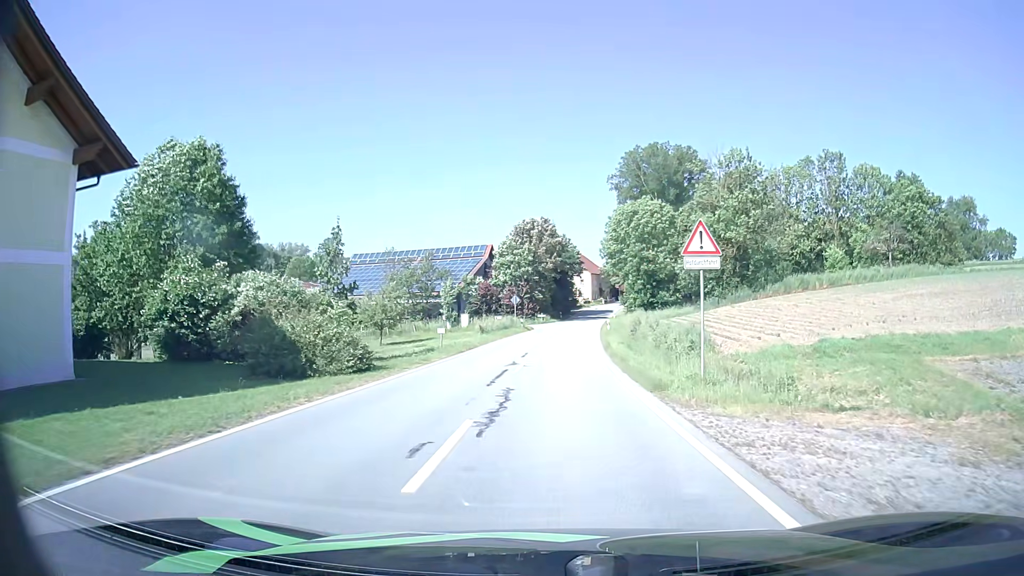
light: Day
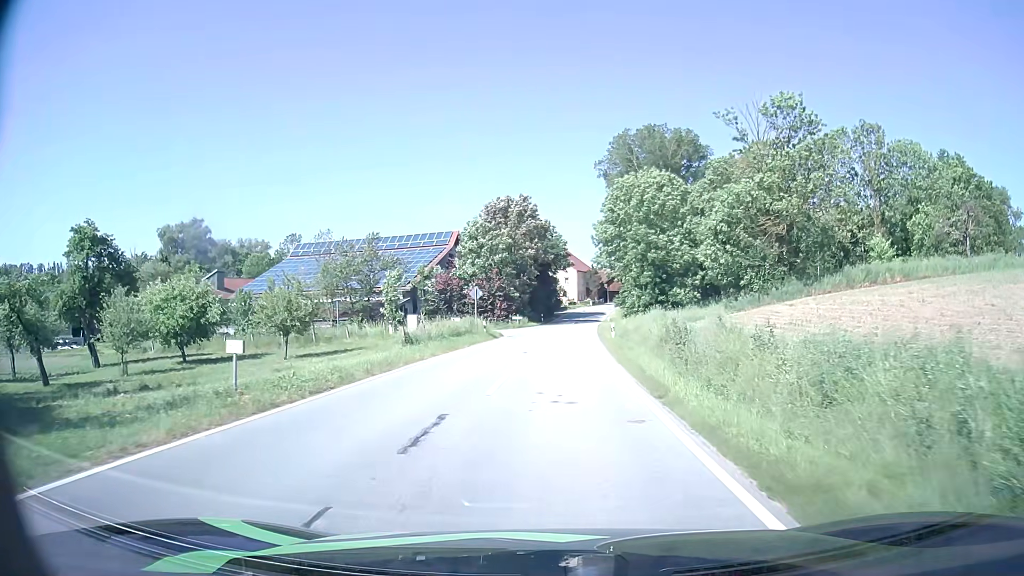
(+0.3, +17.9) m; +2°
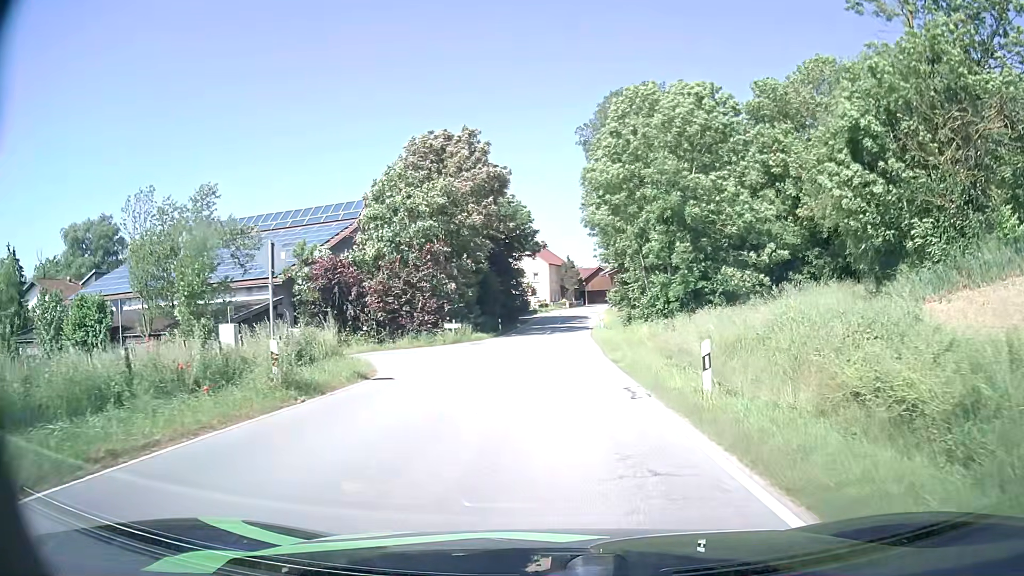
(+0.5, +26.2) m; +3°
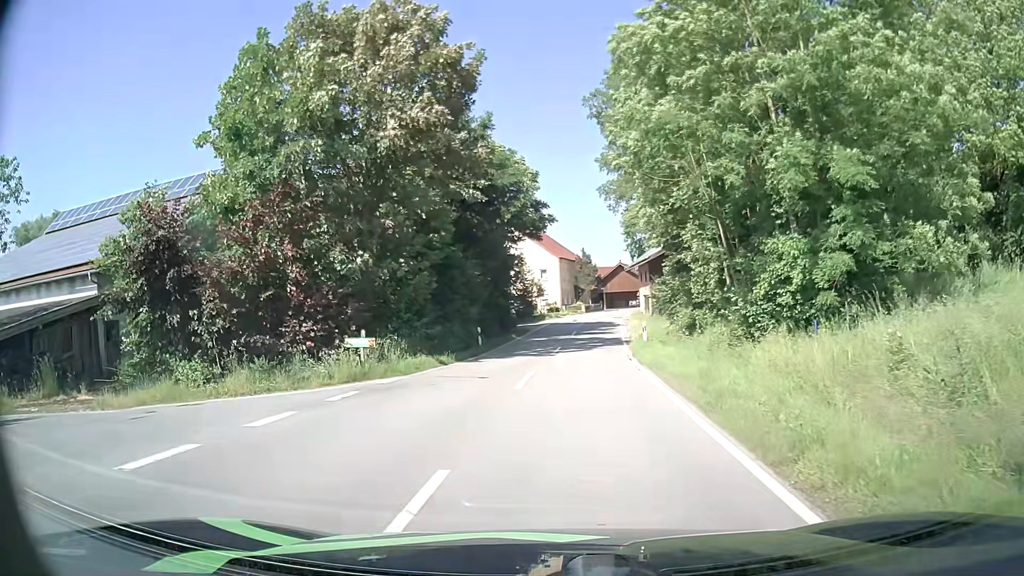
(+0.2, +18.4) m; 0°
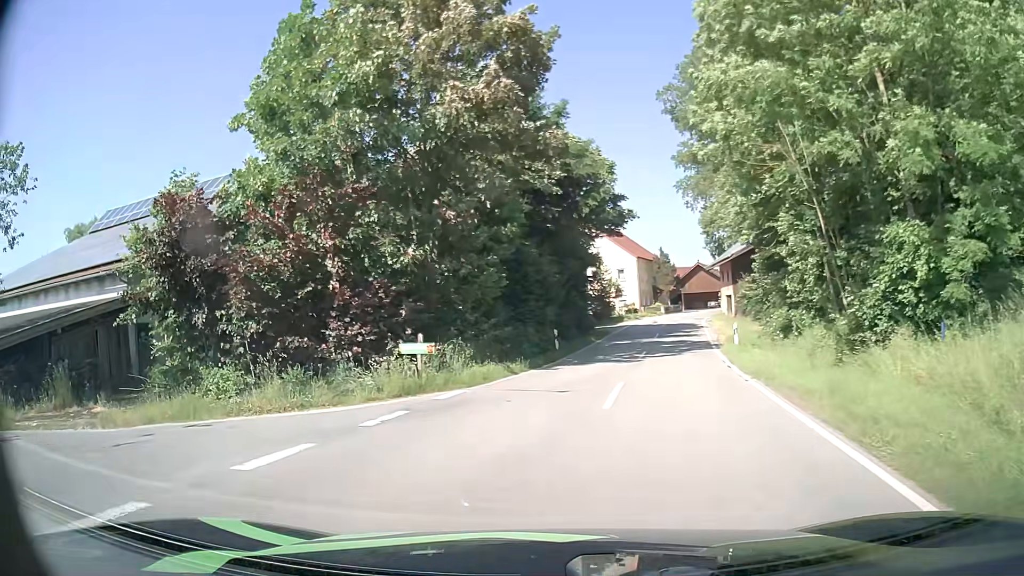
(-0.1, +2.5) m; -6°
